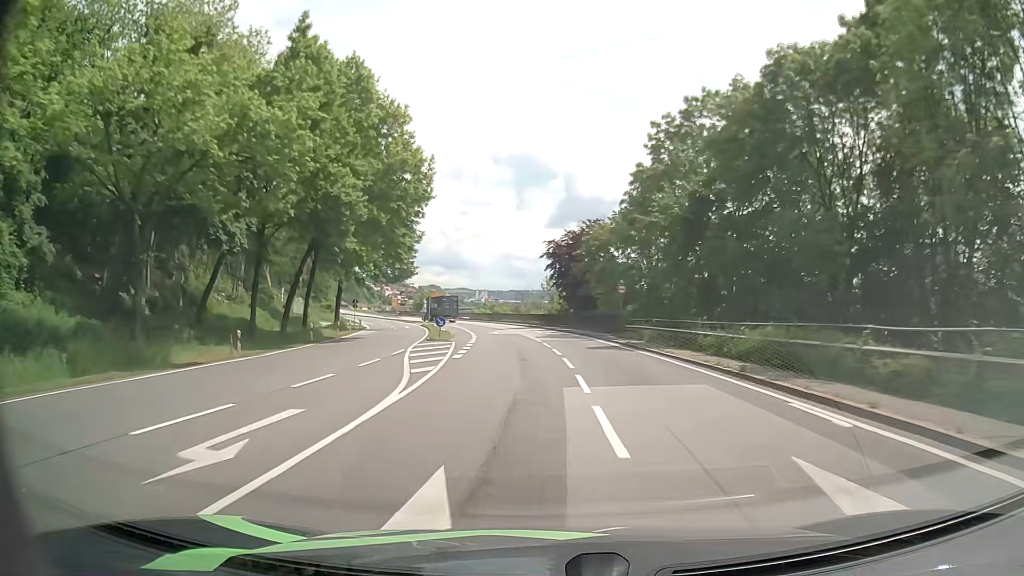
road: primary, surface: asphalt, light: Day
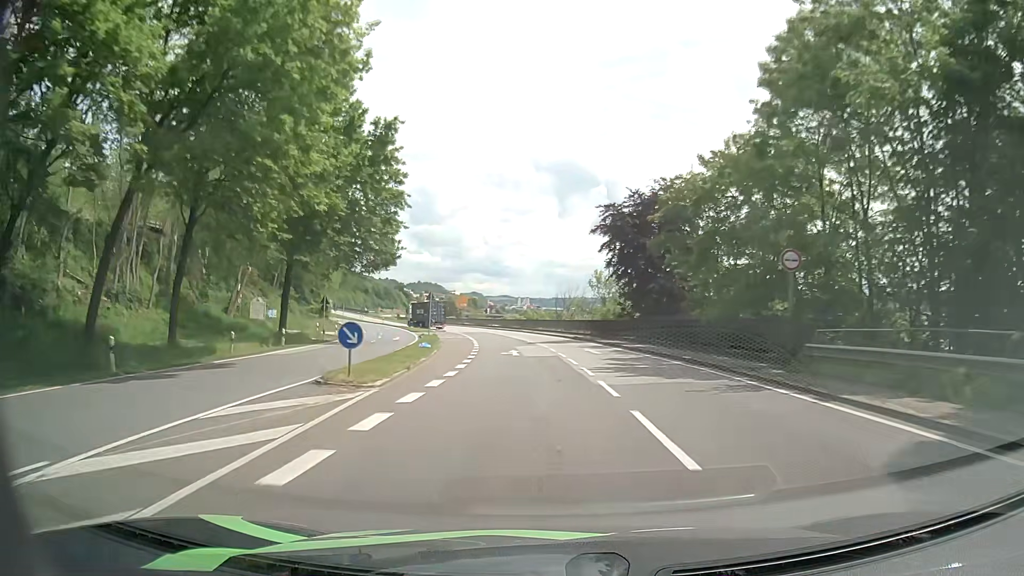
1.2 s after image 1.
(-0.9, +23.6) m; -4°
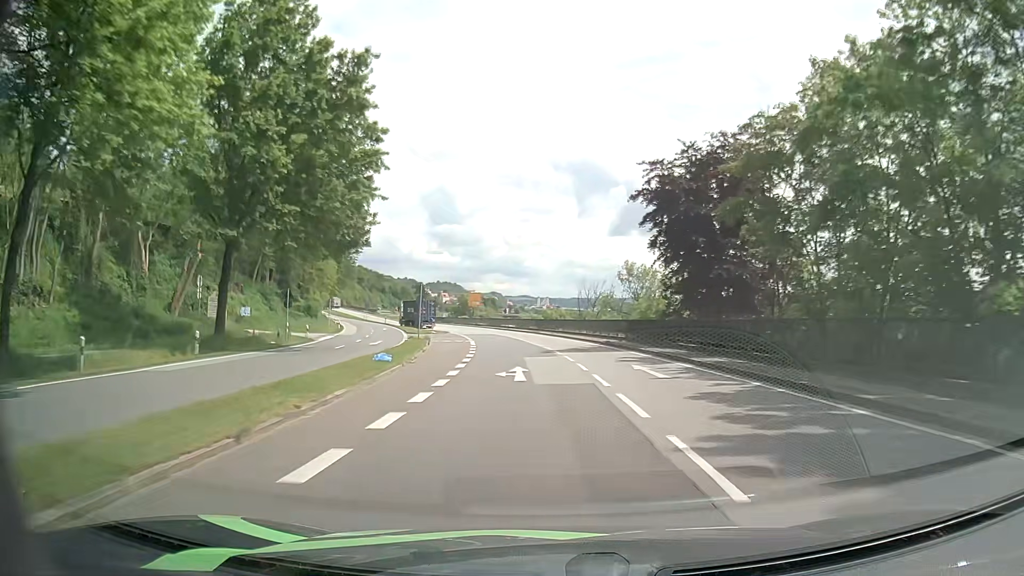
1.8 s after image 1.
(-0.2, +11.6) m; -2°
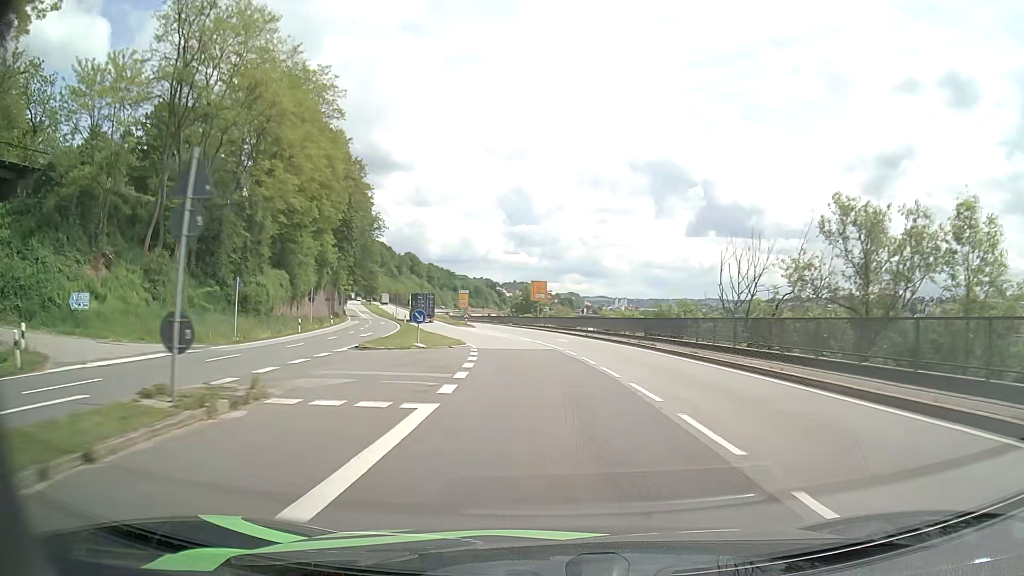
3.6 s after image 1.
(-1.8, +33.9) m; -6°
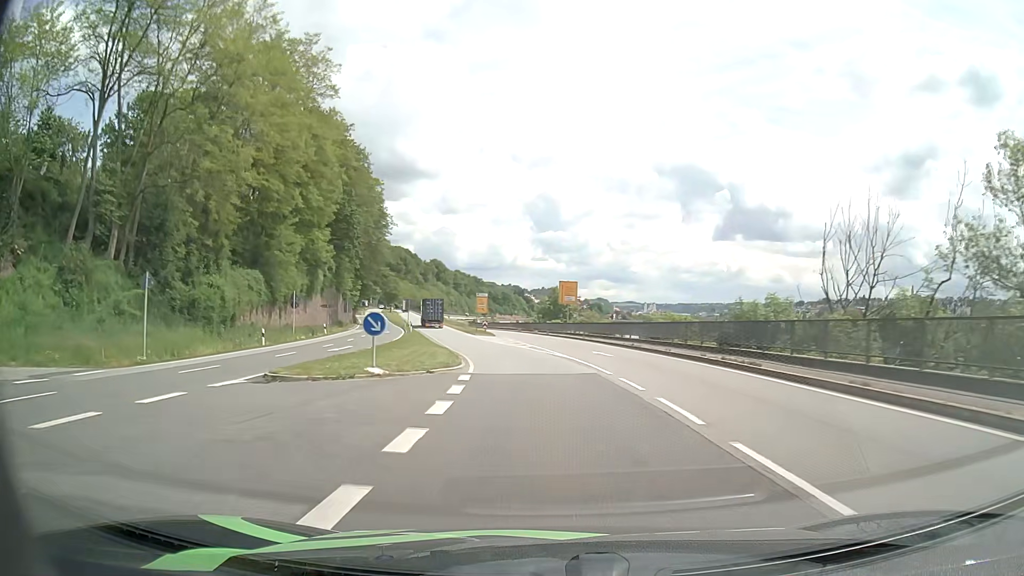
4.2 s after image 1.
(-0.2, +11.1) m; -2°
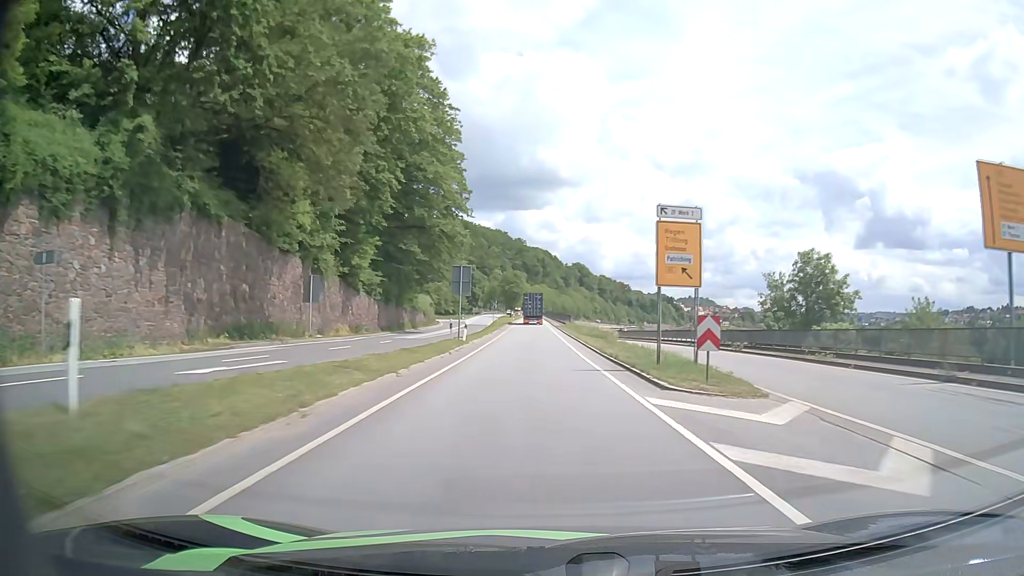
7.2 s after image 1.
(-6.8, +56.3) m; -12°
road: primary_link
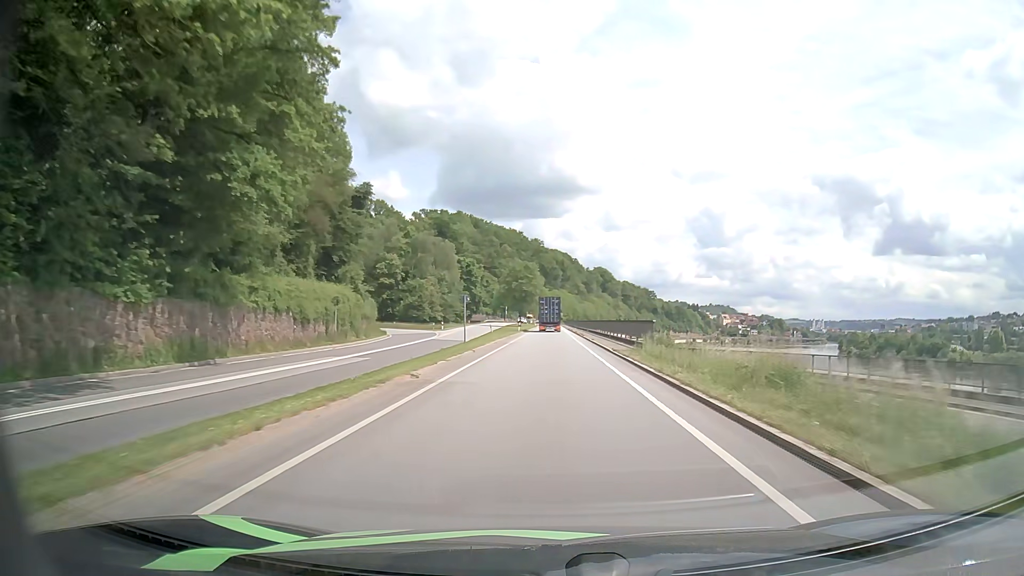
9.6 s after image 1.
(-1.1, +47.8) m; -2°
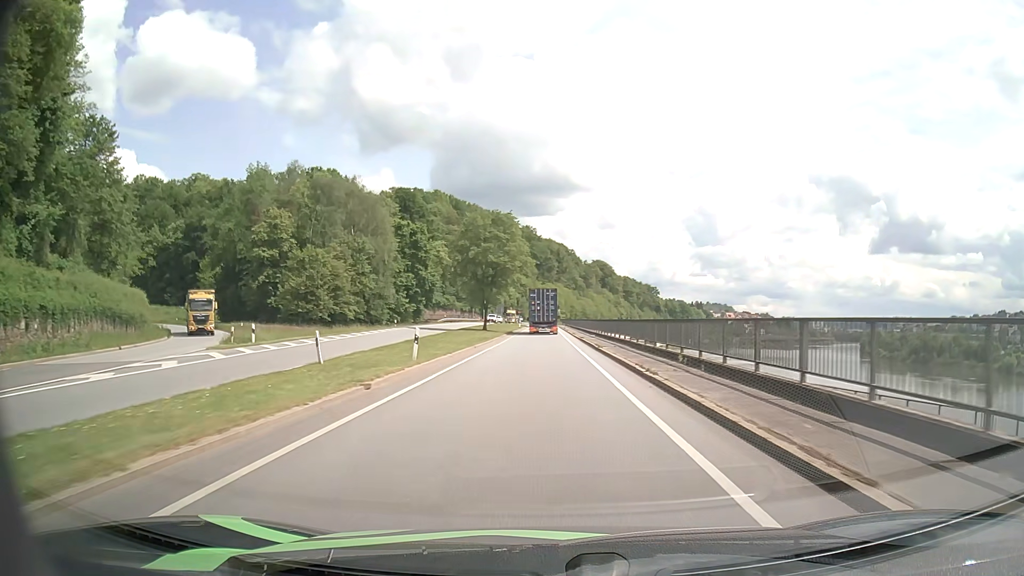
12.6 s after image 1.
(+0.6, +55.0) m; +1°
(0, +10) (0, +20) (0, +30) (0, +40) (0, +50) (0, +60) (0, +70) (0, +80) (0, +90) (0, +100) m
